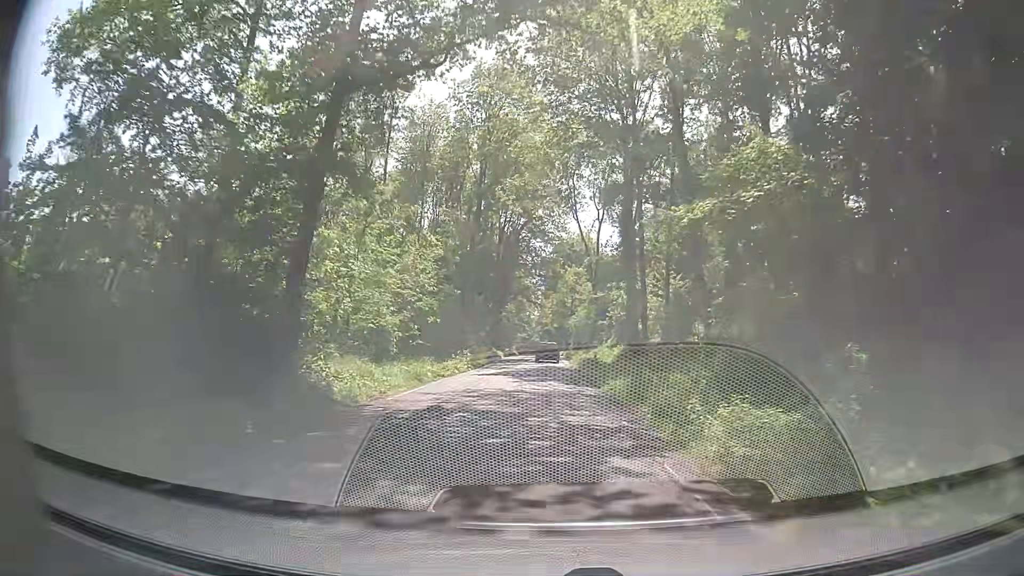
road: secondary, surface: asphalt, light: Day
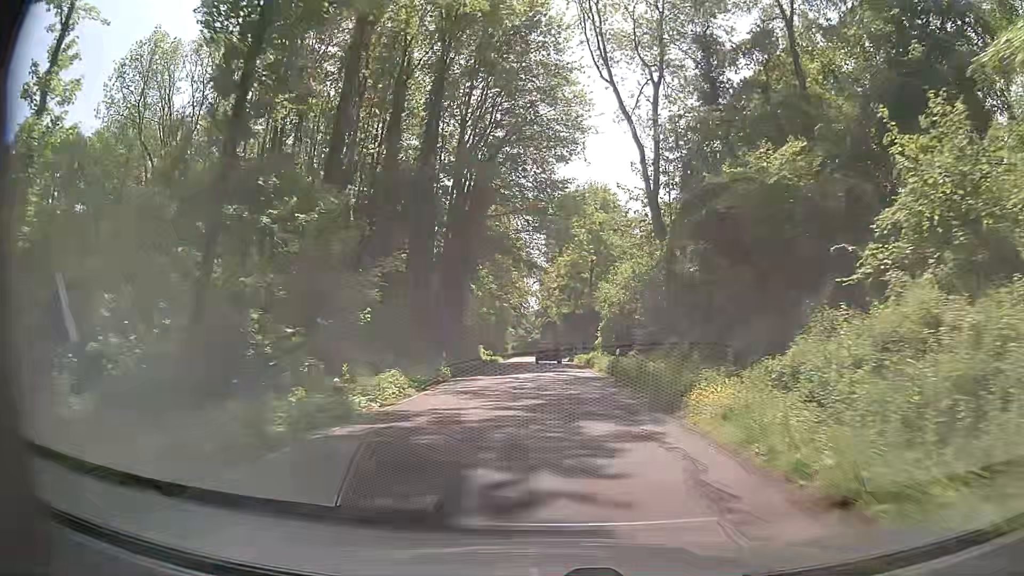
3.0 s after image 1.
(-0.1, +45.5) m; 0°
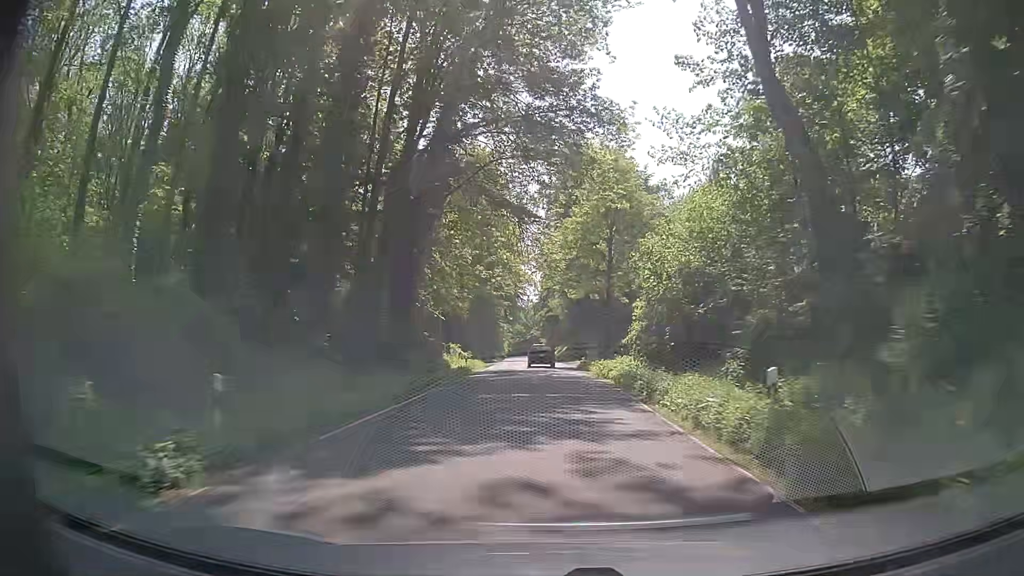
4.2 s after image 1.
(0.0, +19.6) m; -1°
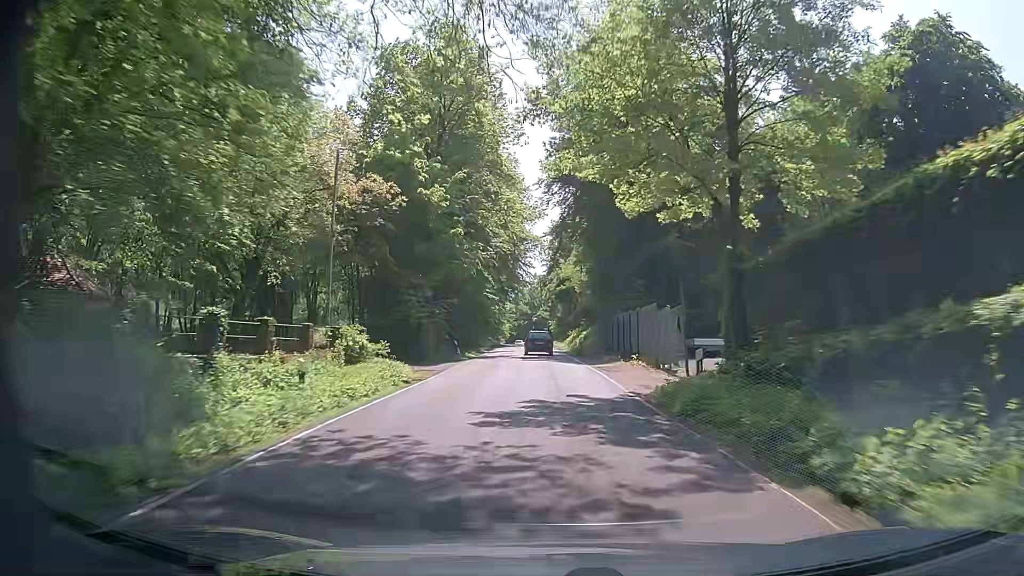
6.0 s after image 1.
(+0.1, +29.9) m; 0°
(0, +10) (0, +20) (0, +30) (-1, +40) (-1, +50) (-1, +60) (-1, +70) (-2, +80) (-2, +90) (-2, +100) m
